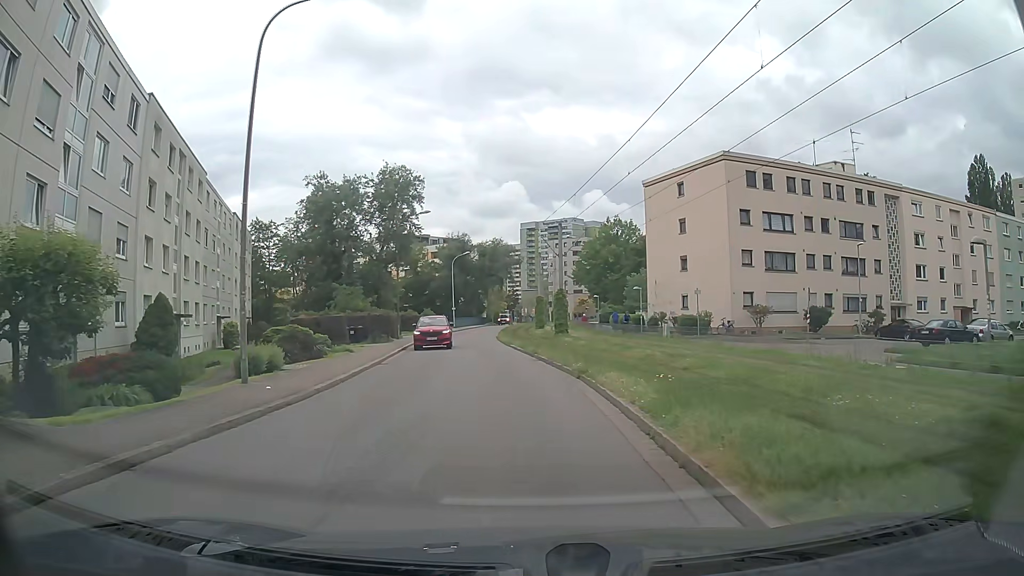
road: residential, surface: asphalt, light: Day
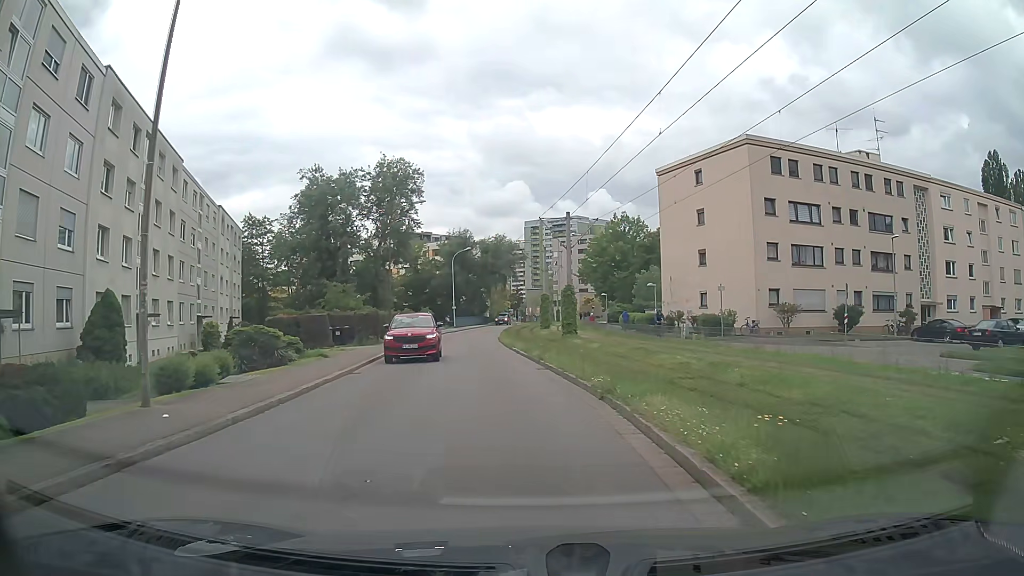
(0.0, +4.3) m; -1°
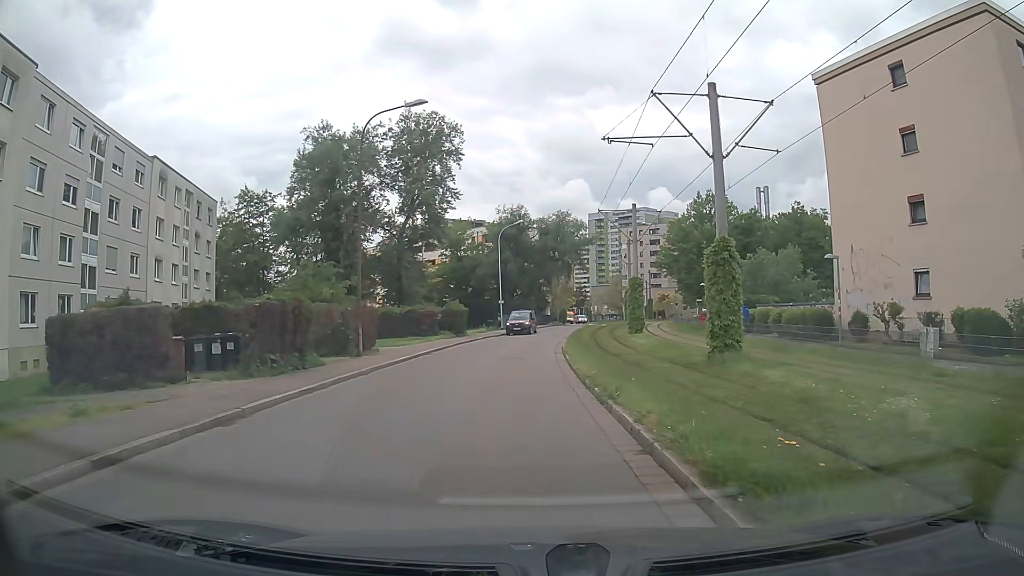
(-0.7, +21.3) m; -4°
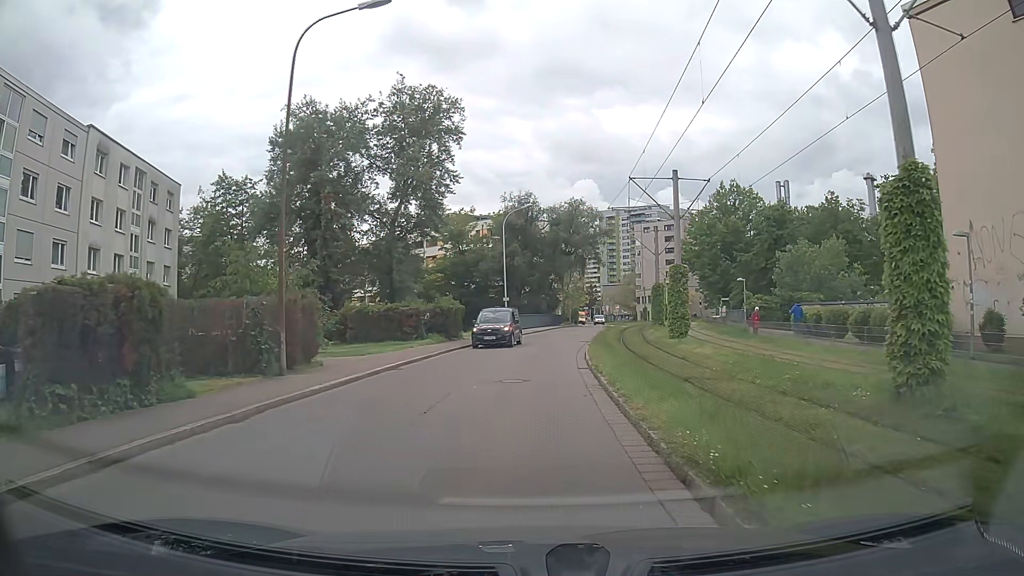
(-0.1, +8.6) m; -1°
